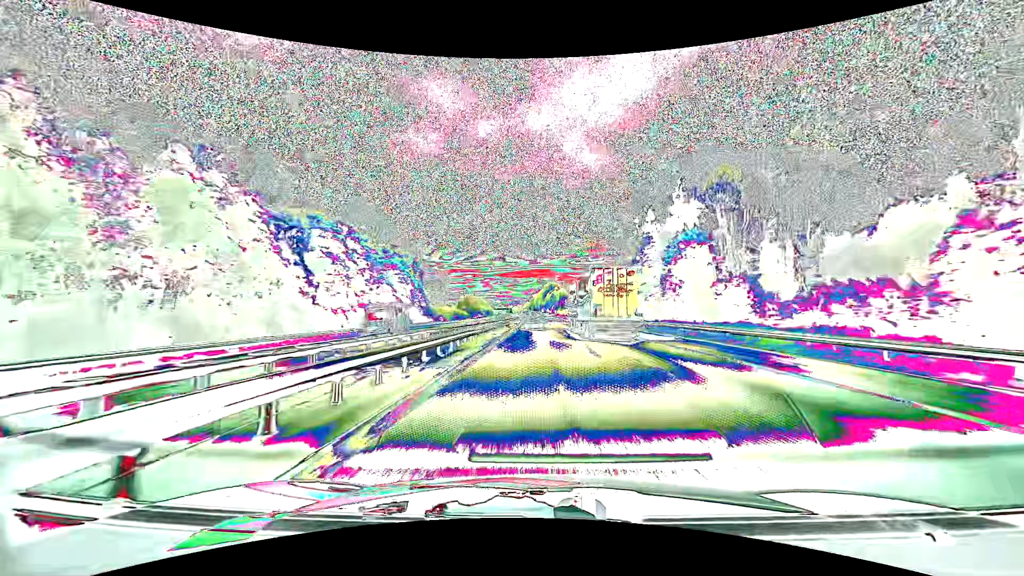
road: motorway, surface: asphalt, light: Day
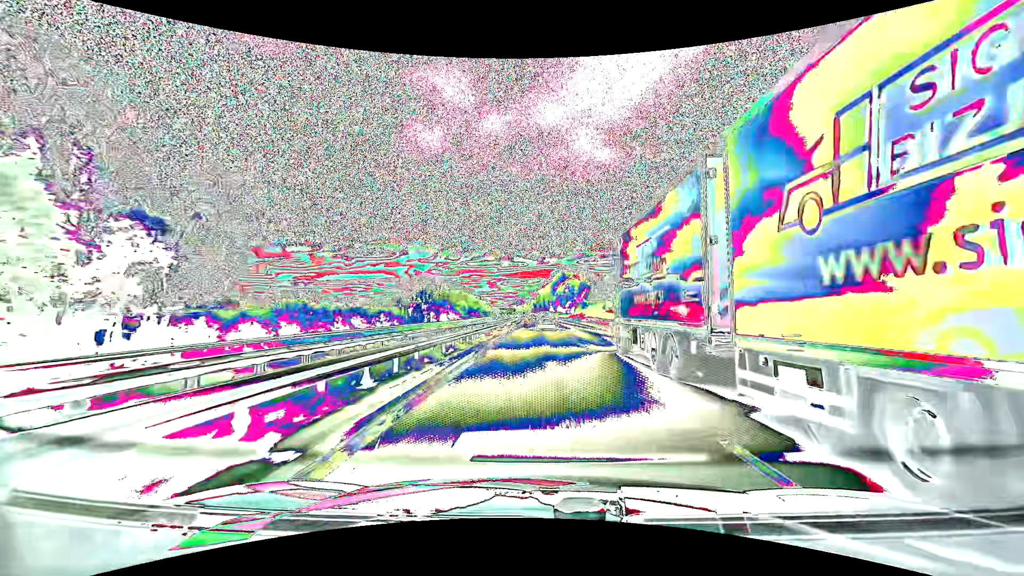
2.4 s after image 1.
(-0.7, +86.5) m; -1°
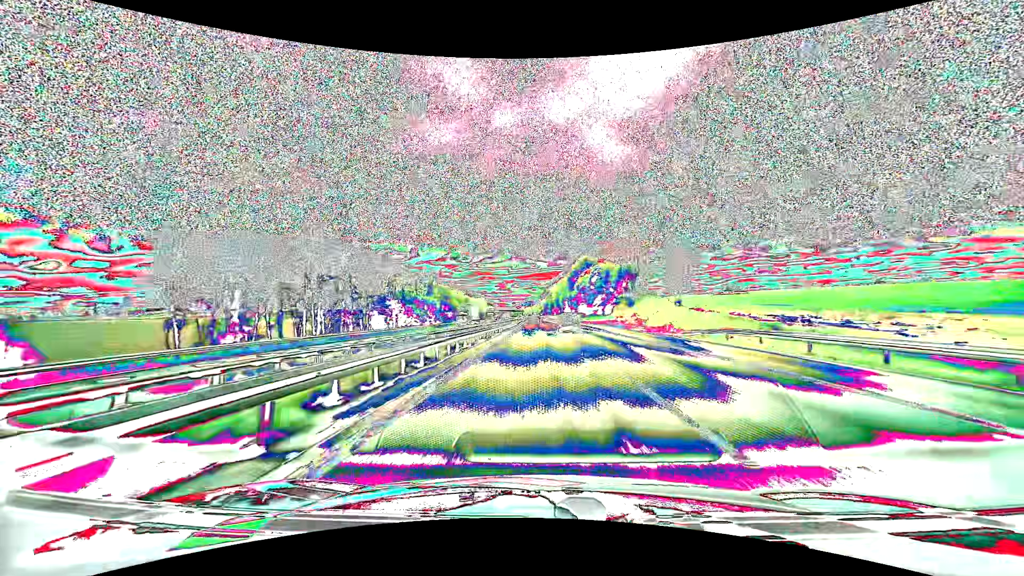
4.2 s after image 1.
(-0.5, +65.7) m; -1°
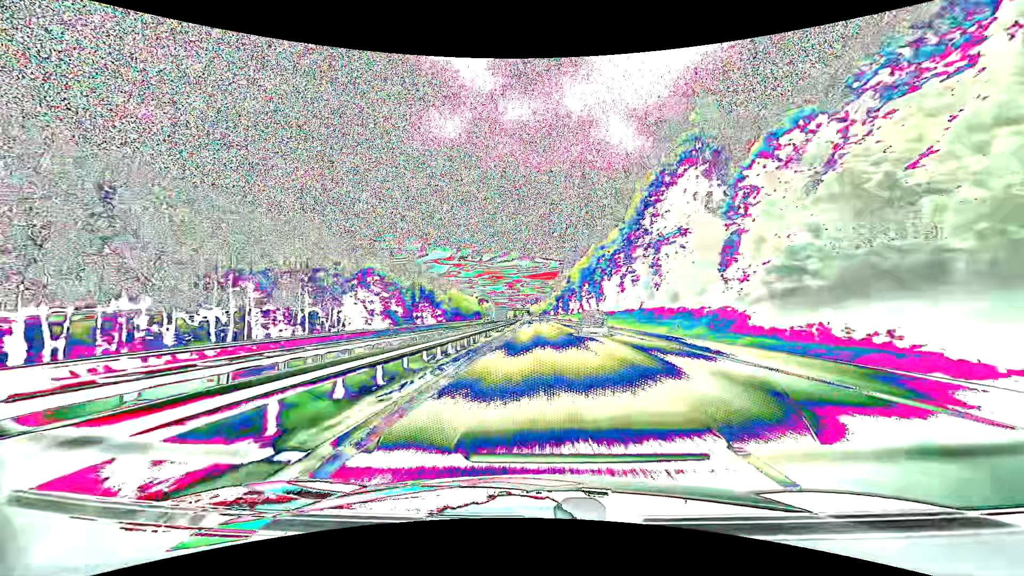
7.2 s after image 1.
(-0.5, +112.5) m; -1°
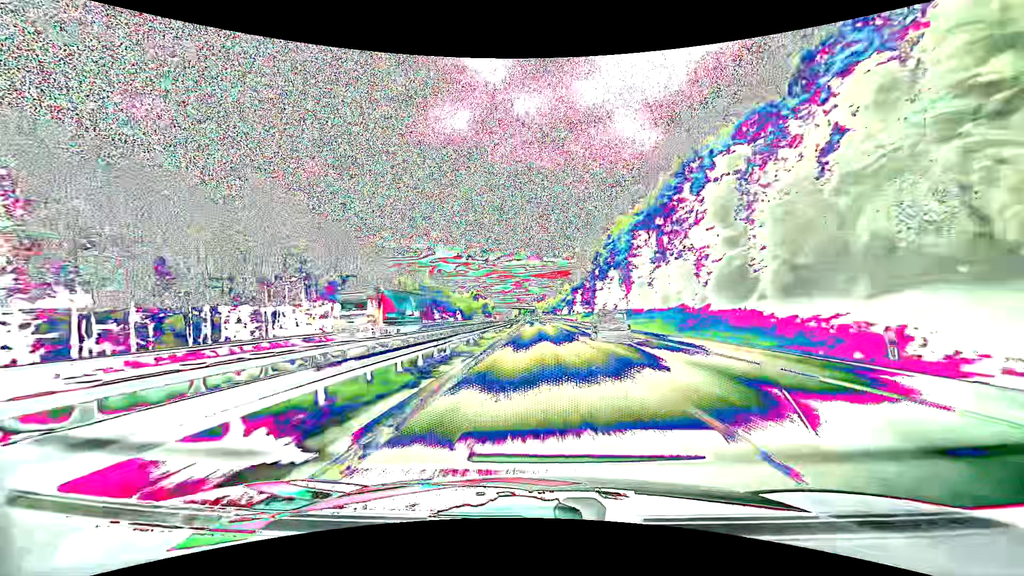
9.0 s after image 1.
(-0.7, +69.1) m; -1°
(0, +10) (0, +20) (0, +30) (0, +40) (0, +50) (0, +60) (0, +70) (0, +80) (0, +90) (0, +100) m
